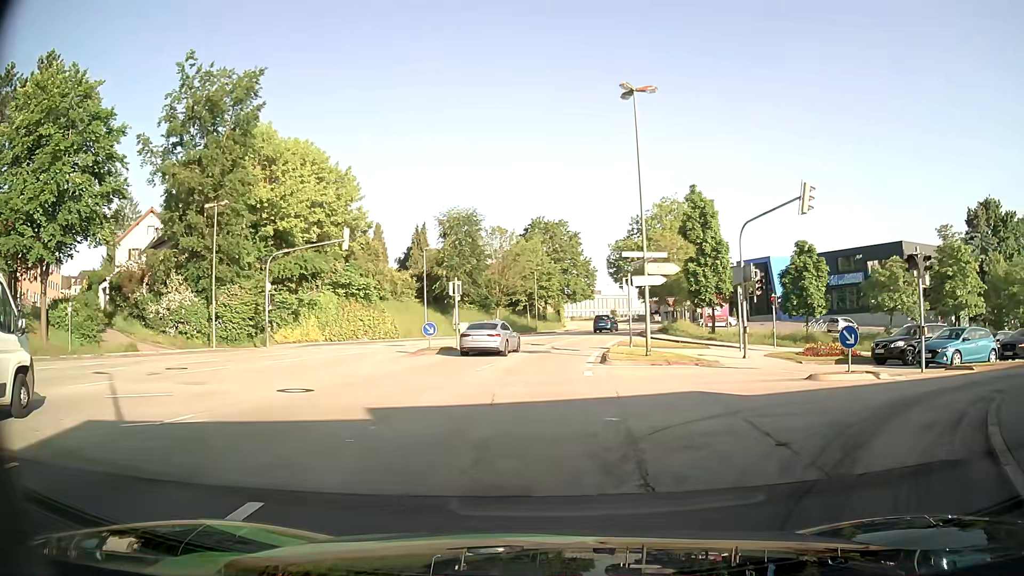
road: tertiary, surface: asphalt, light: Day
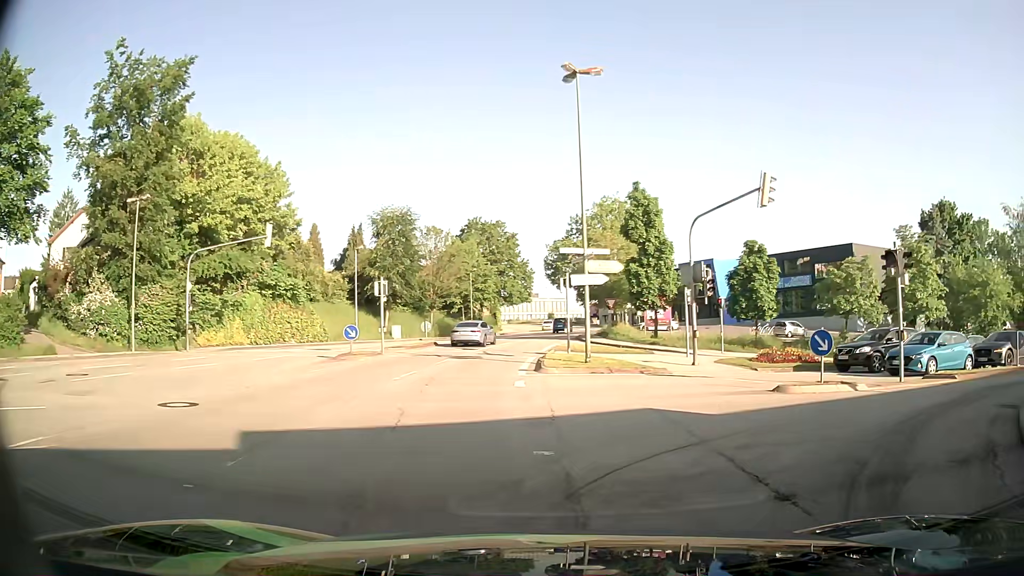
(+0.1, +2.3) m; +6°
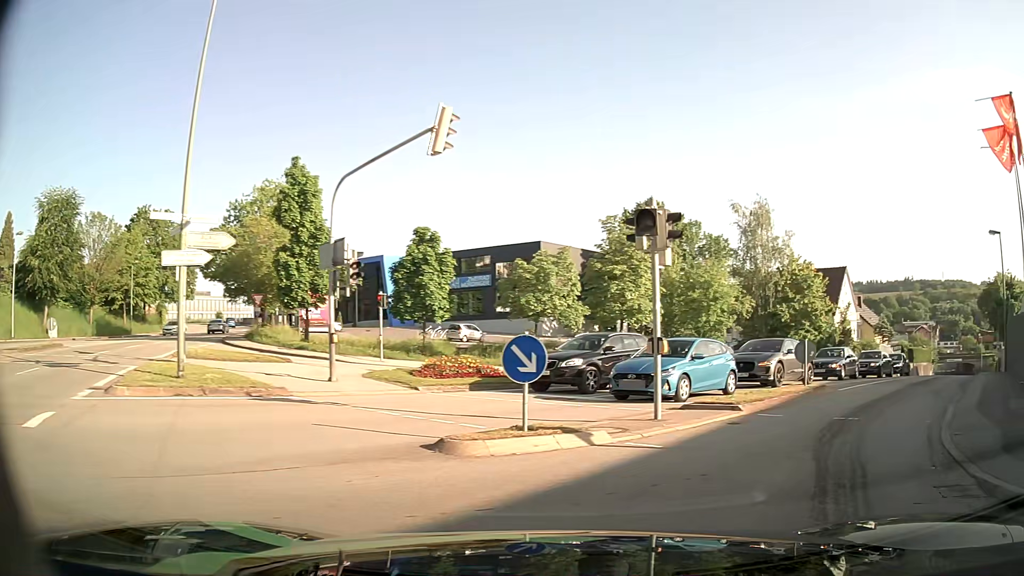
(+1.4, +6.8) m; +27°
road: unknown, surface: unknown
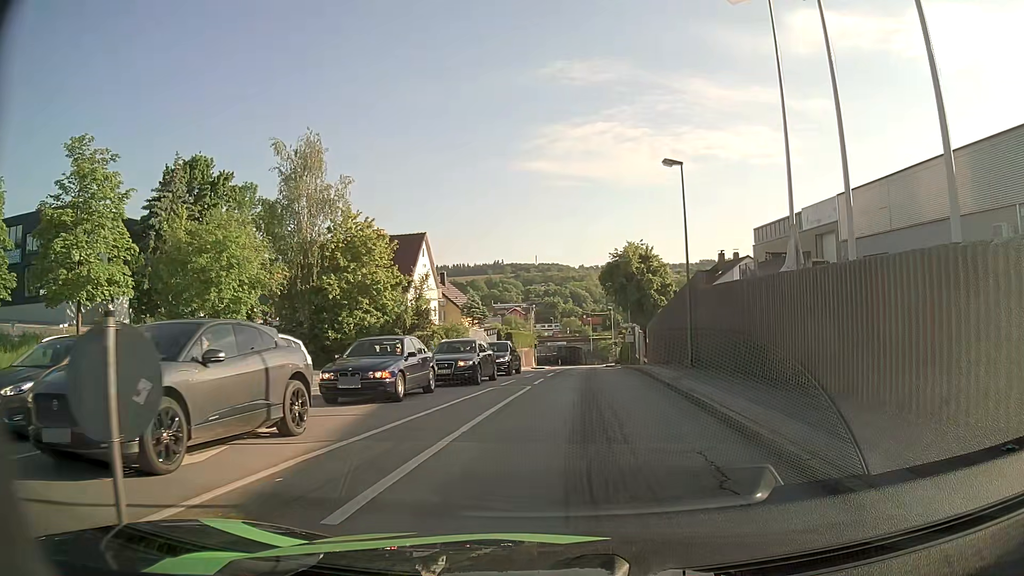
(+5.8, +13.2) m; +37°
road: tertiary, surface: asphalt
